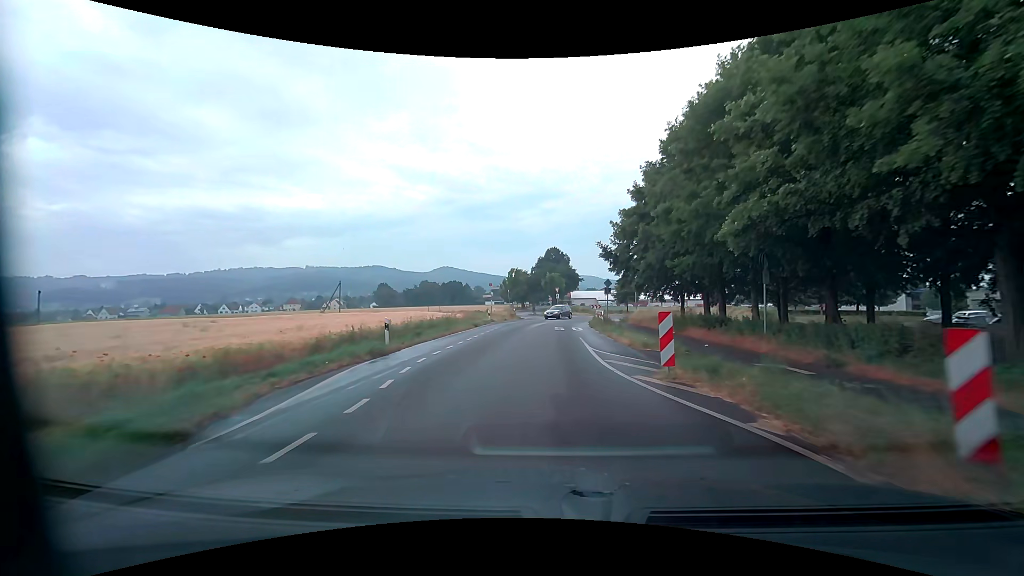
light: Day
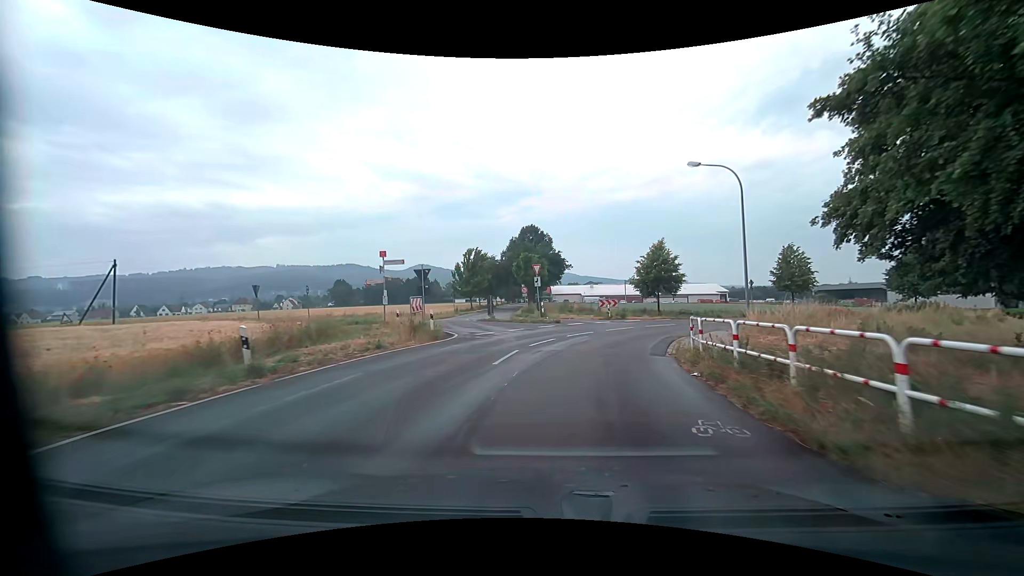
(+0.7, +33.3) m; +2°
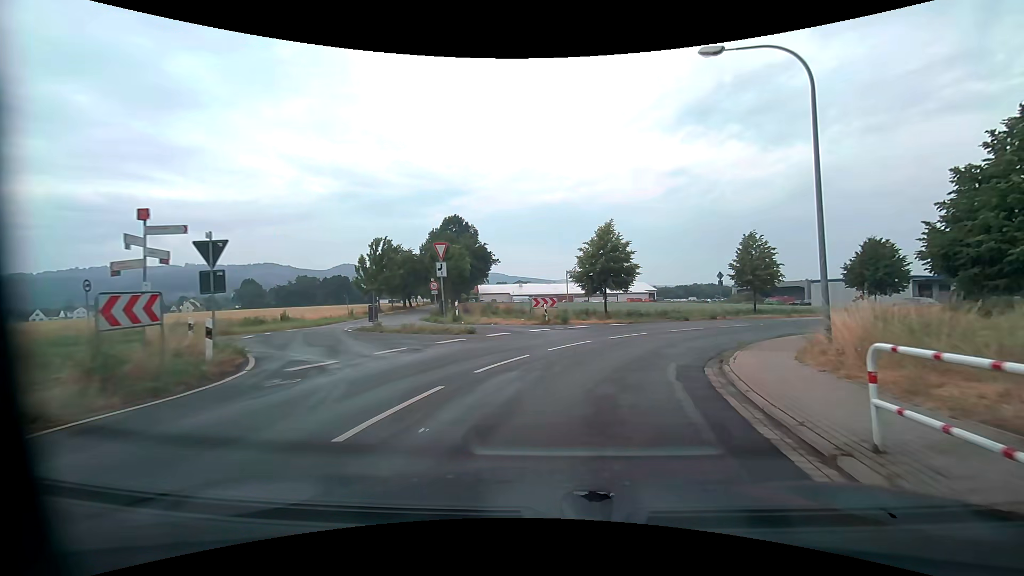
(+0.5, +10.5) m; +8°
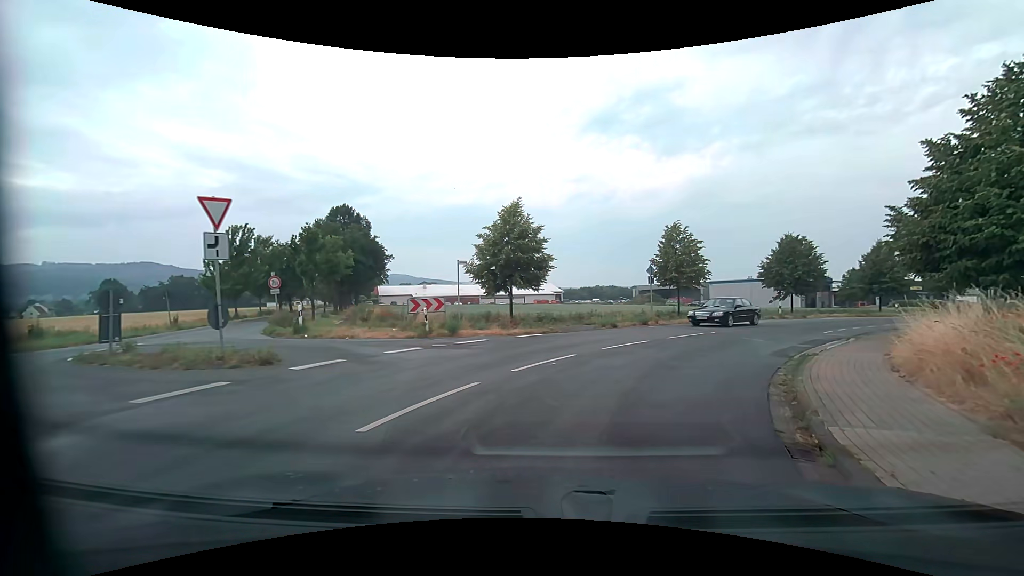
(+0.6, +7.9) m; +10°
